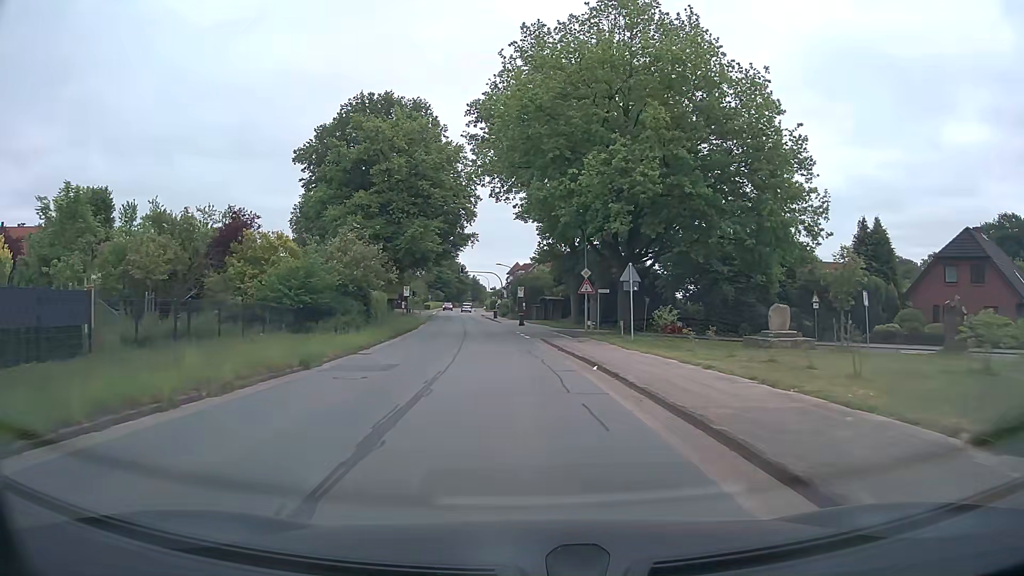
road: tertiary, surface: asphalt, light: Day
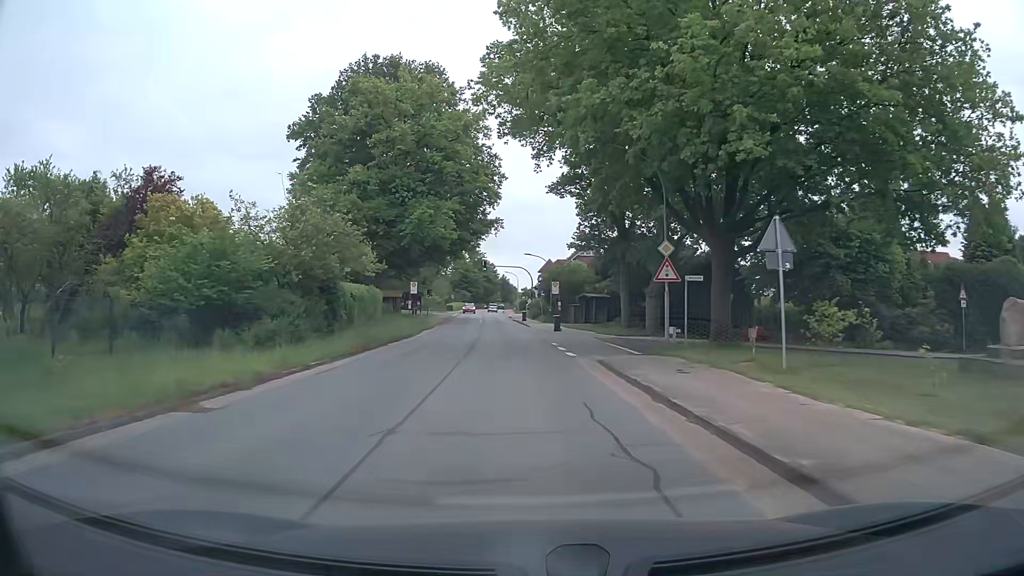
(-0.3, +13.7) m; -2°
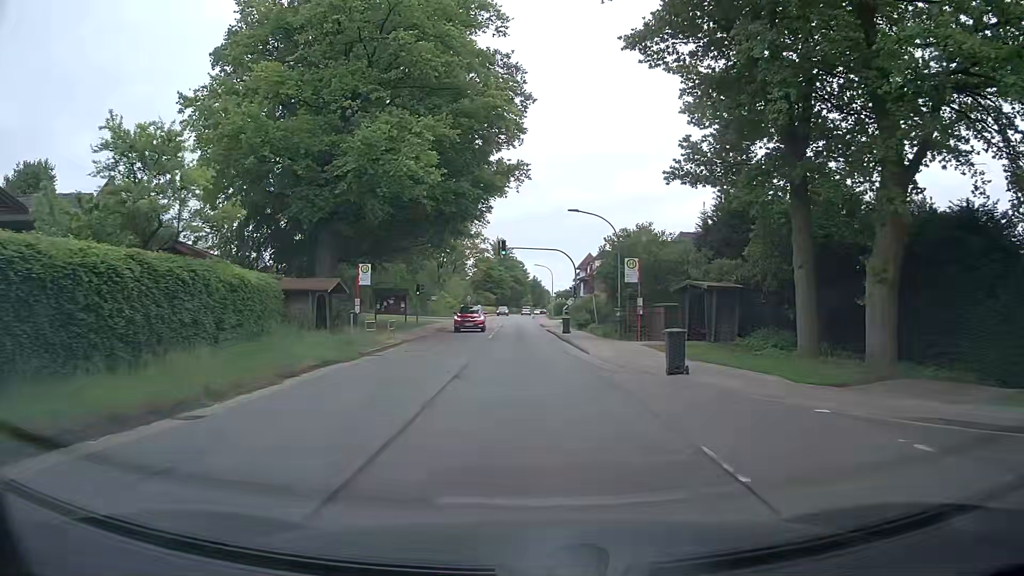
(-0.9, +27.0) m; -4°
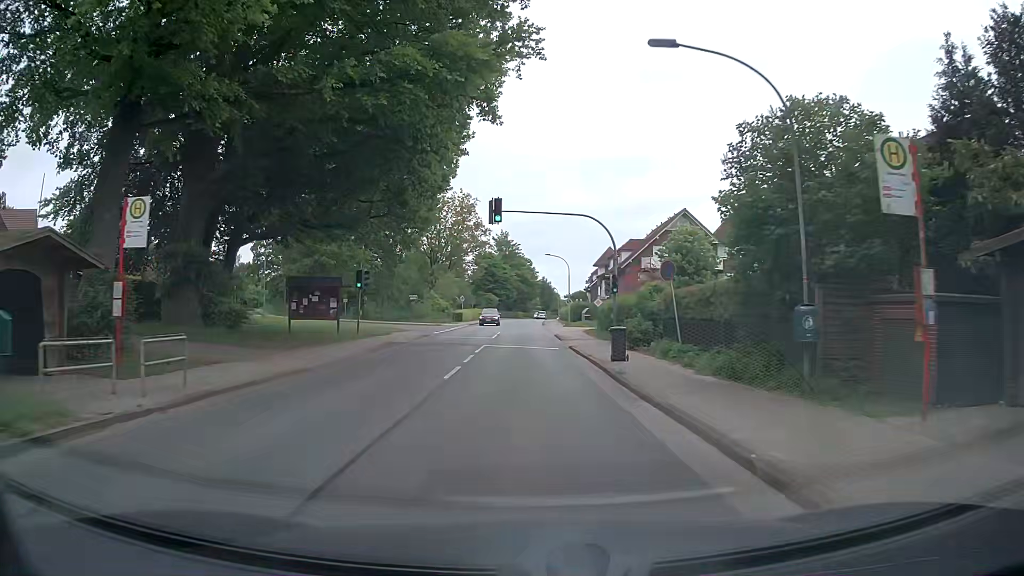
(+0.2, +20.2) m; 0°
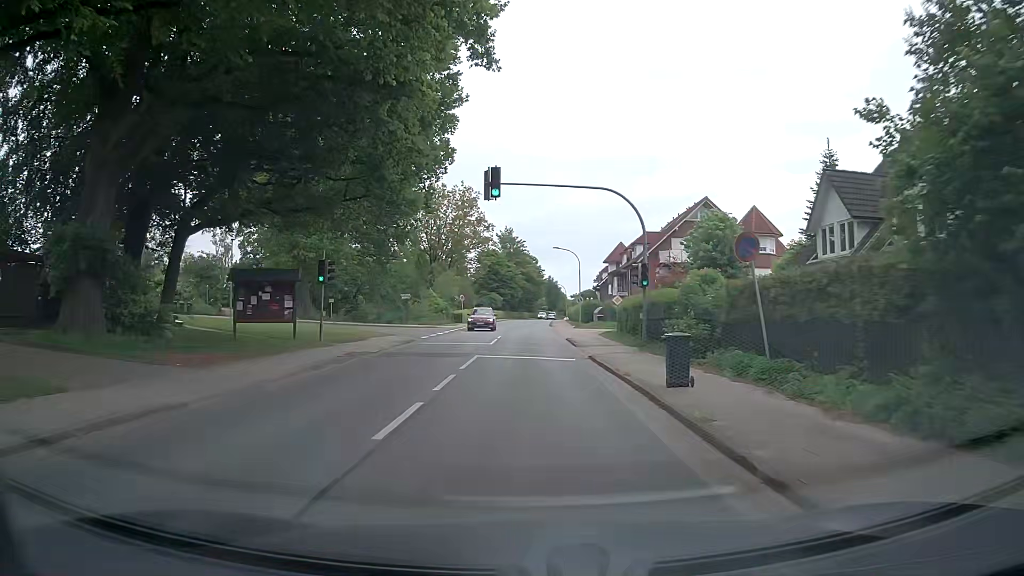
(0.0, +6.8) m; 0°
